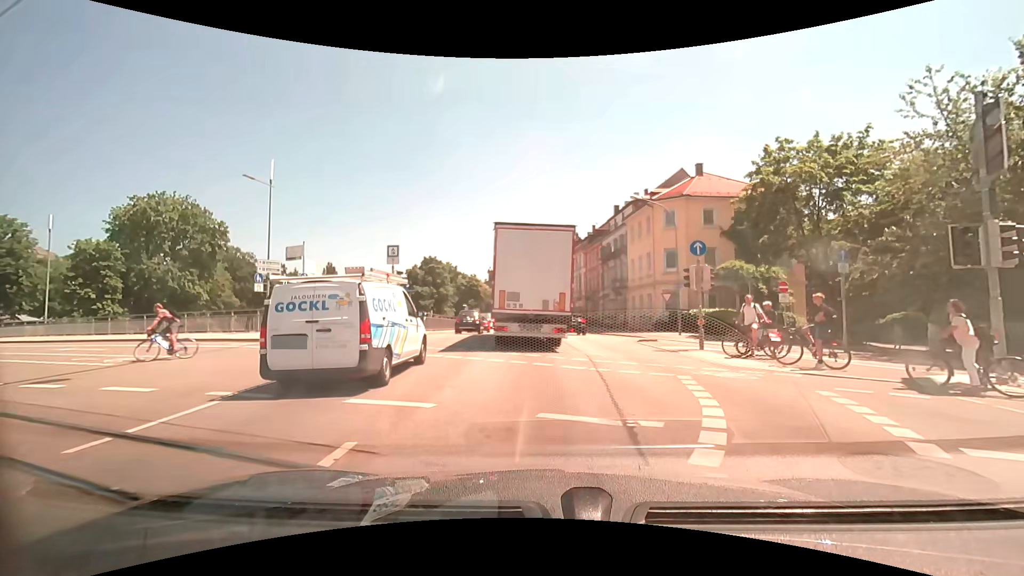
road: primary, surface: asphalt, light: Day
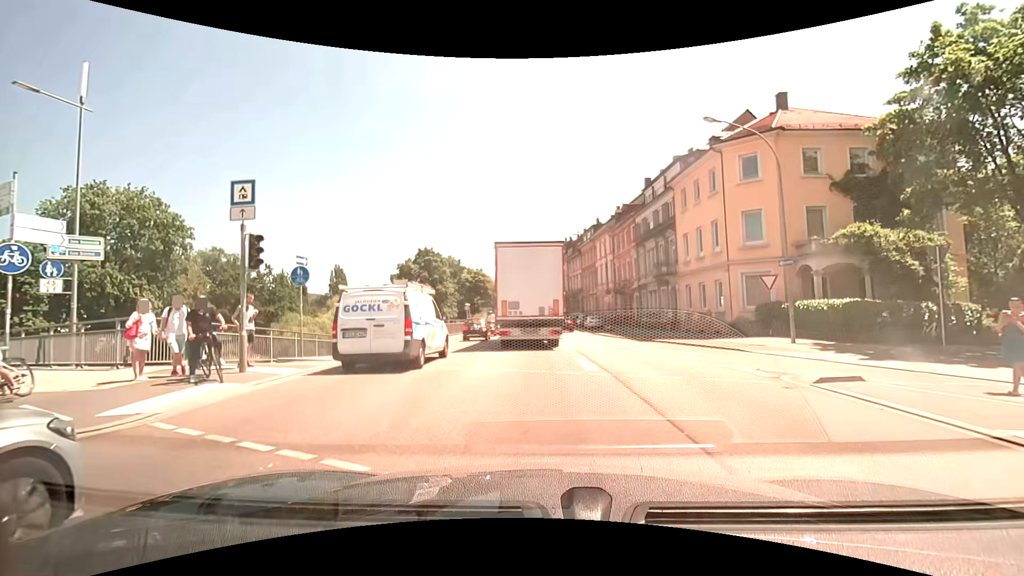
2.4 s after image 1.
(-0.1, +13.3) m; -1°
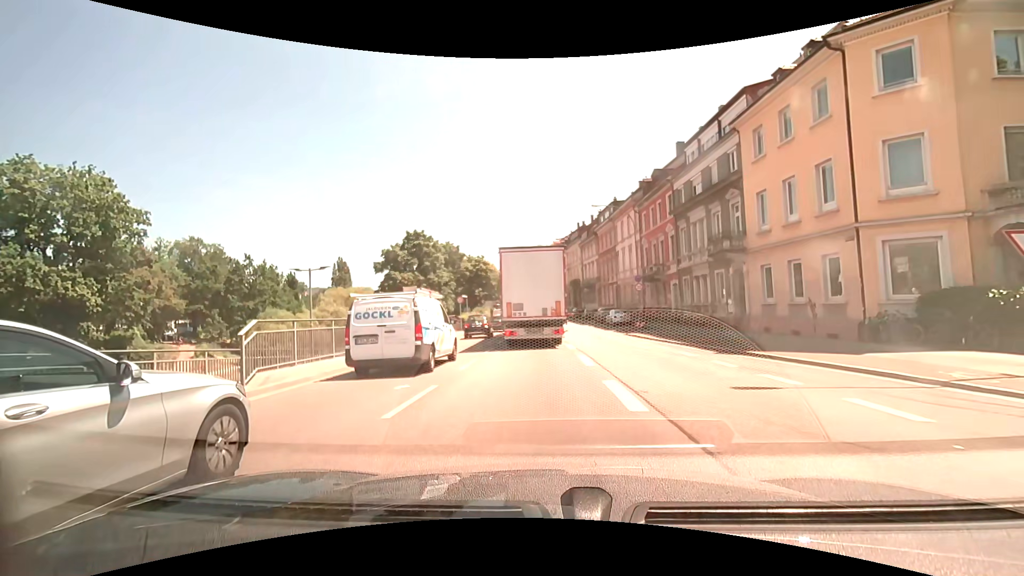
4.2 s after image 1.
(-0.3, +10.7) m; -2°
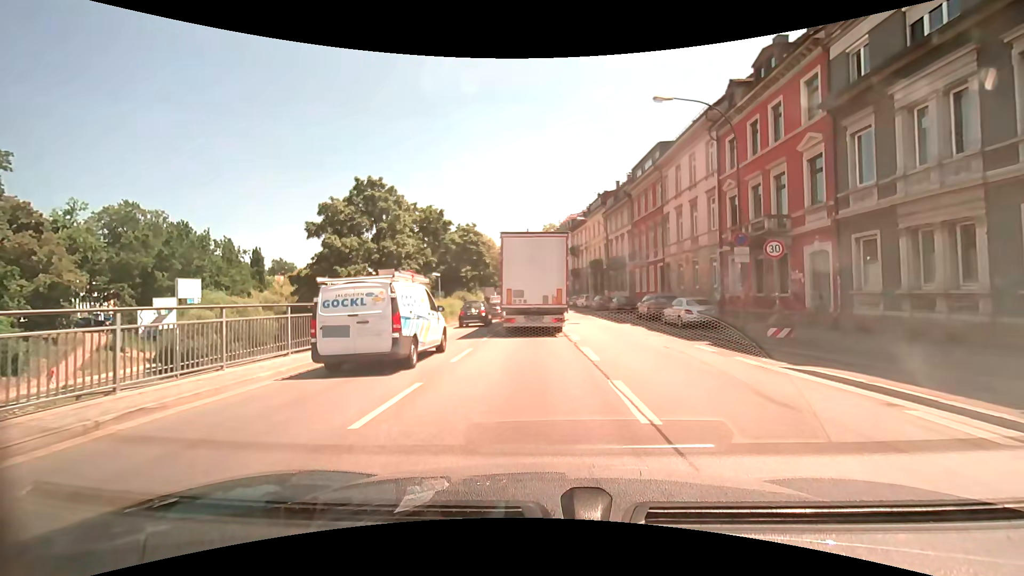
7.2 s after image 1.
(0.0, +19.1) m; -1°
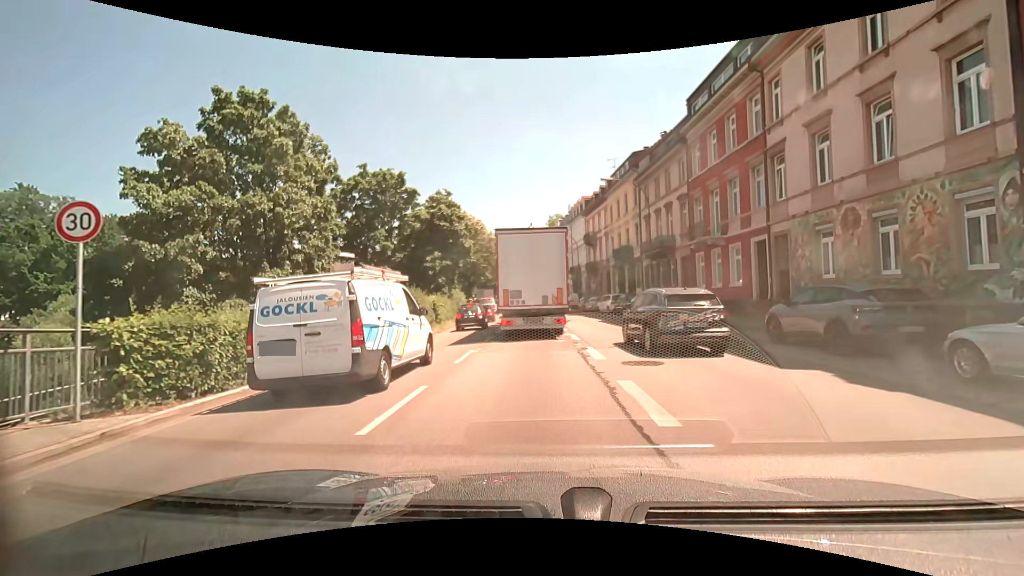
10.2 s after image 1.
(-0.1, +18.0) m; 0°
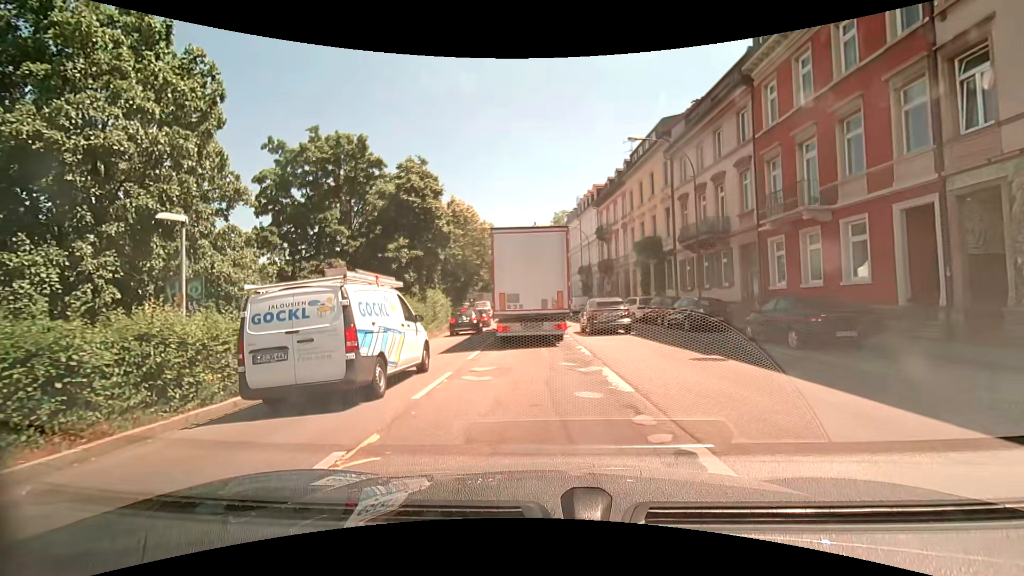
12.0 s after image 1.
(-0.1, +9.5) m; -2°
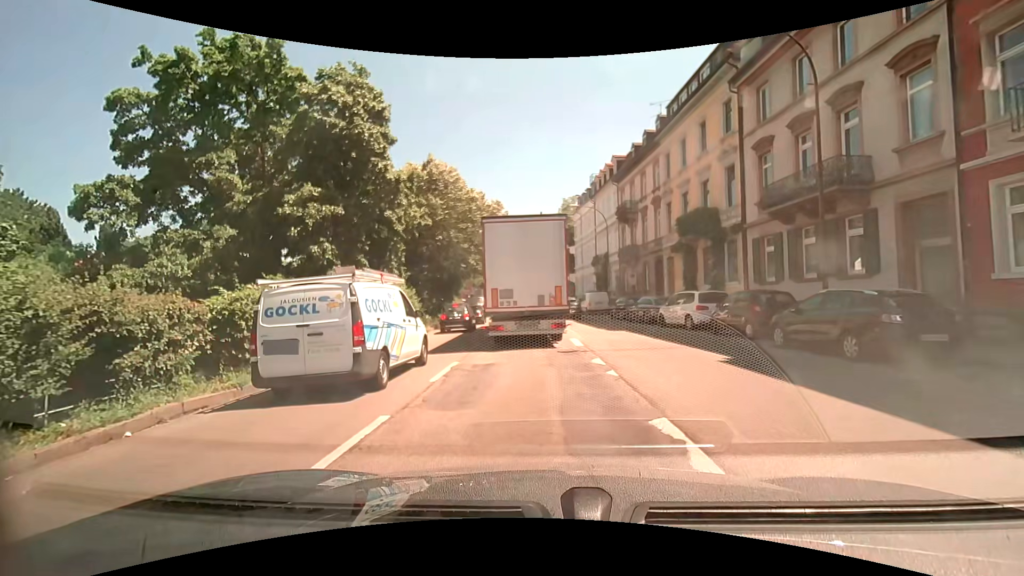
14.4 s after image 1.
(+0.1, +10.5) m; 0°
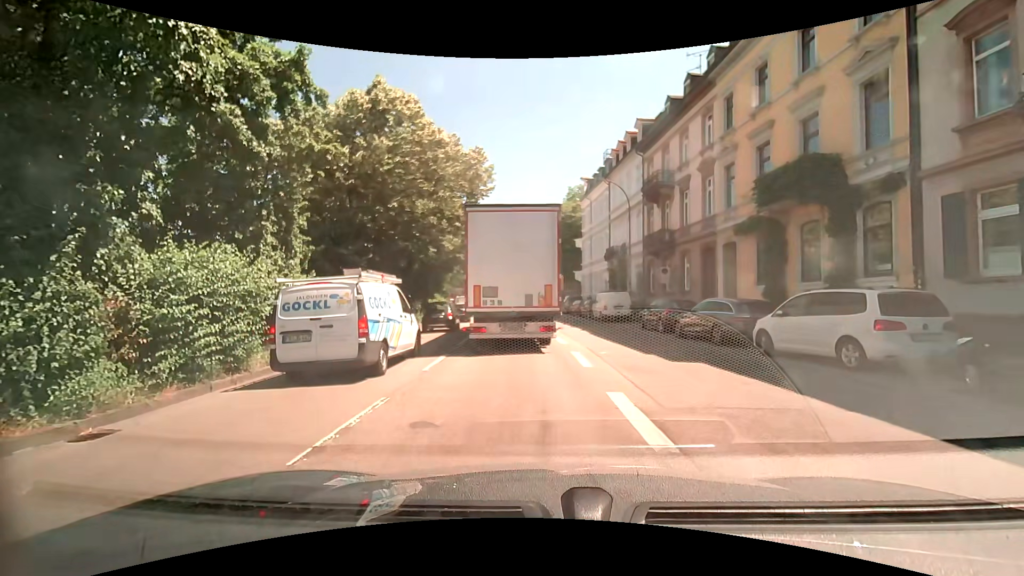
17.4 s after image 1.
(0.0, +10.5) m; 0°
